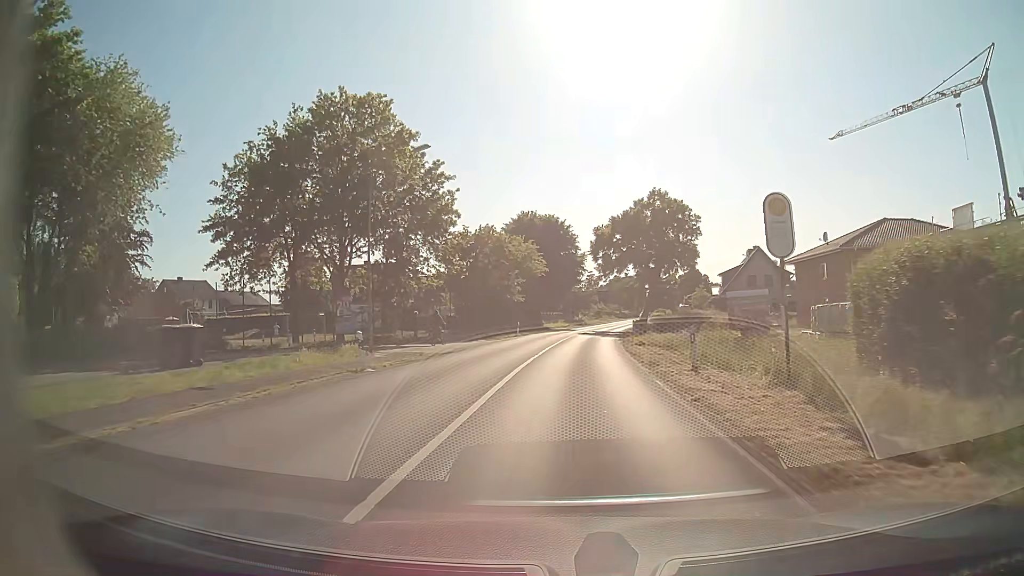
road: secondary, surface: paved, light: Day
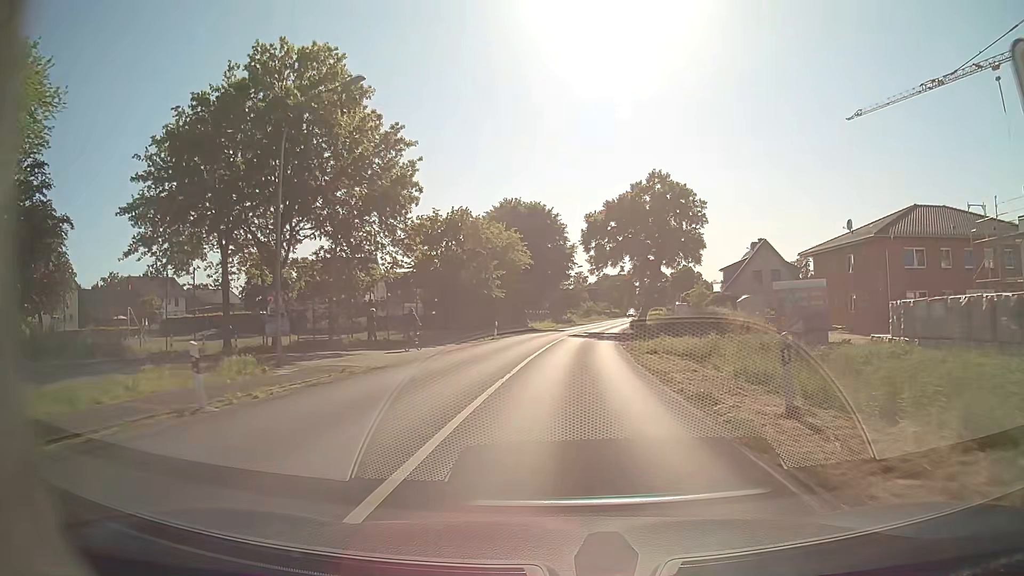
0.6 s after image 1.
(+0.1, +8.0) m; +1°
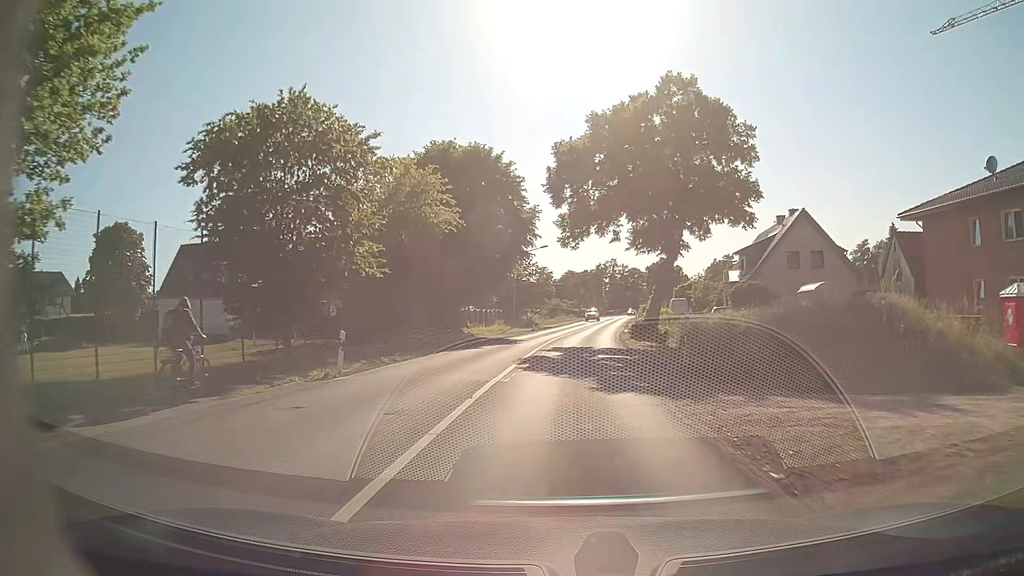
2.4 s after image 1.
(+0.7, +23.9) m; +3°
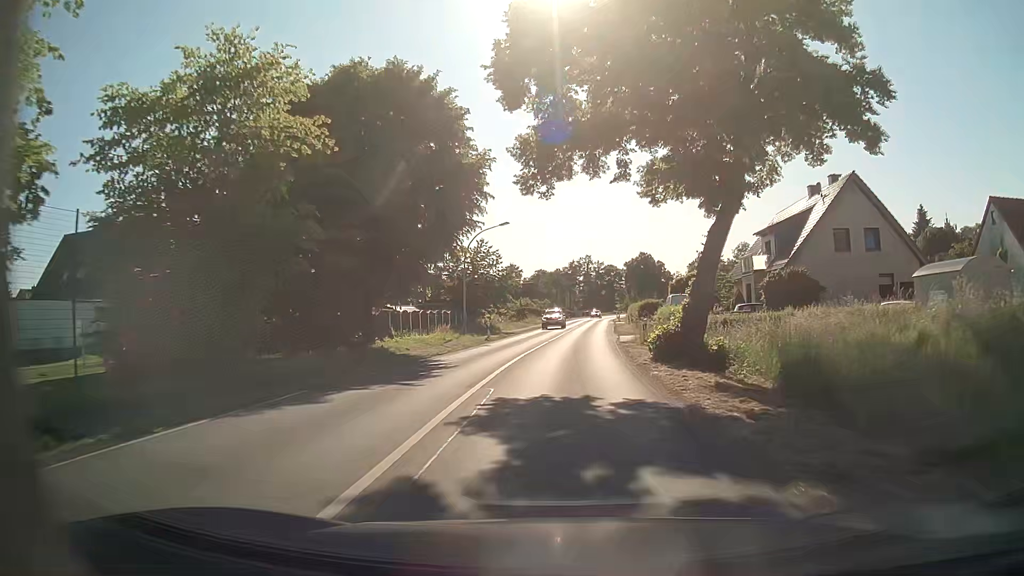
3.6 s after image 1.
(+0.3, +15.9) m; +3°
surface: asphalt
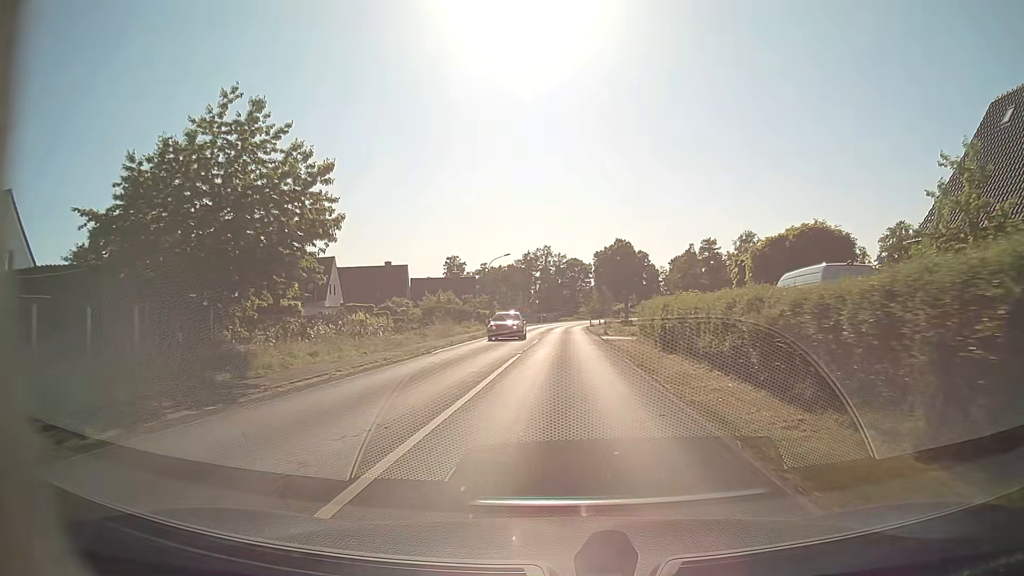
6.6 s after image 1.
(+1.4, +39.8) m; +3°
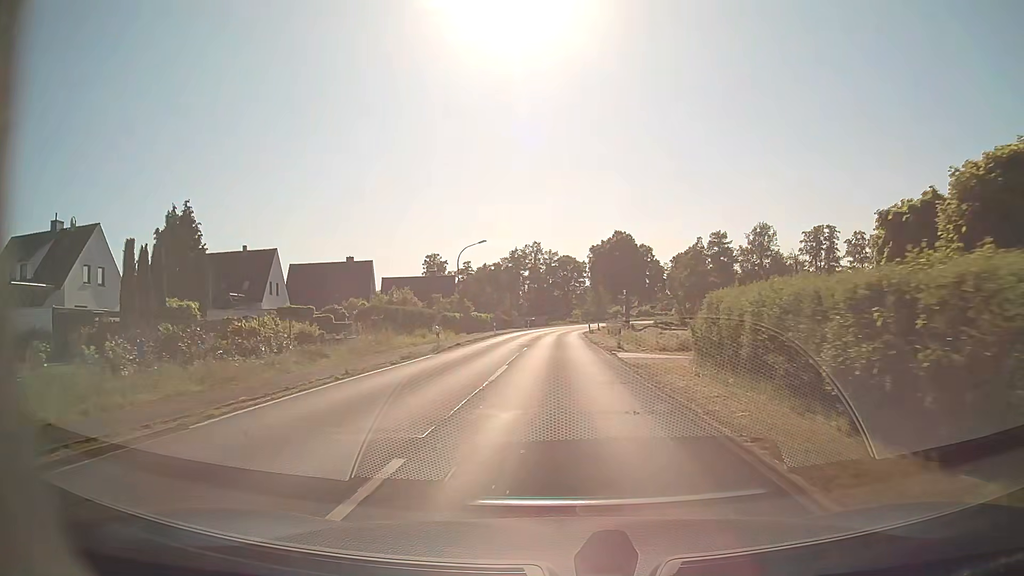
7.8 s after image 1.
(+0.2, +15.9) m; +1°
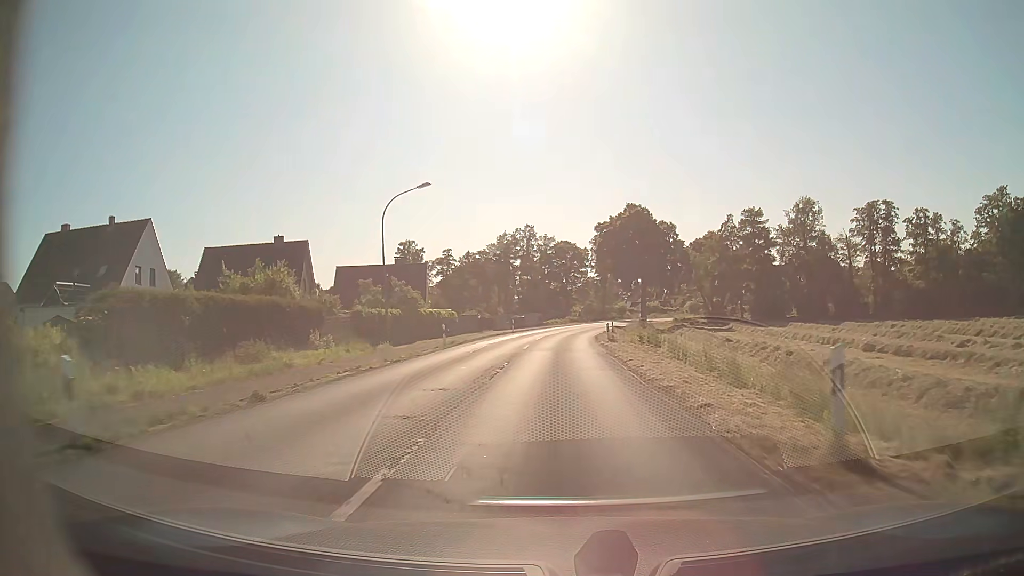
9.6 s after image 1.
(0.0, +23.7) m; 0°
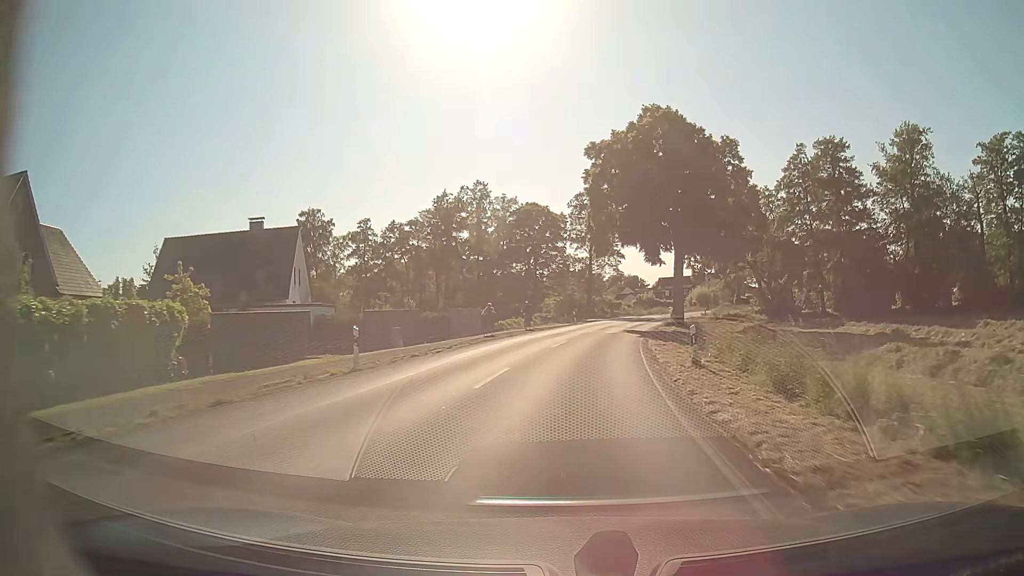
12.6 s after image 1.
(+0.4, +39.5) m; +2°
(0, +10) (+1, +20) (+2, +30) (+3, +40) (+5, +50) (+8, +59) (+11, +69) (+14, +78) (+18, +87) (+22, +97) m
